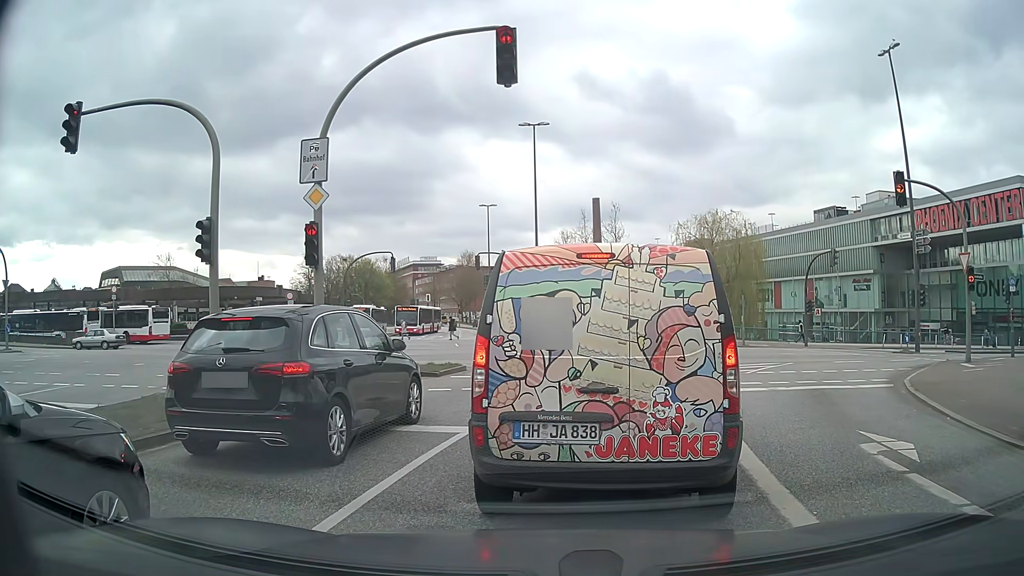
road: secondary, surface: asphalt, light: Day
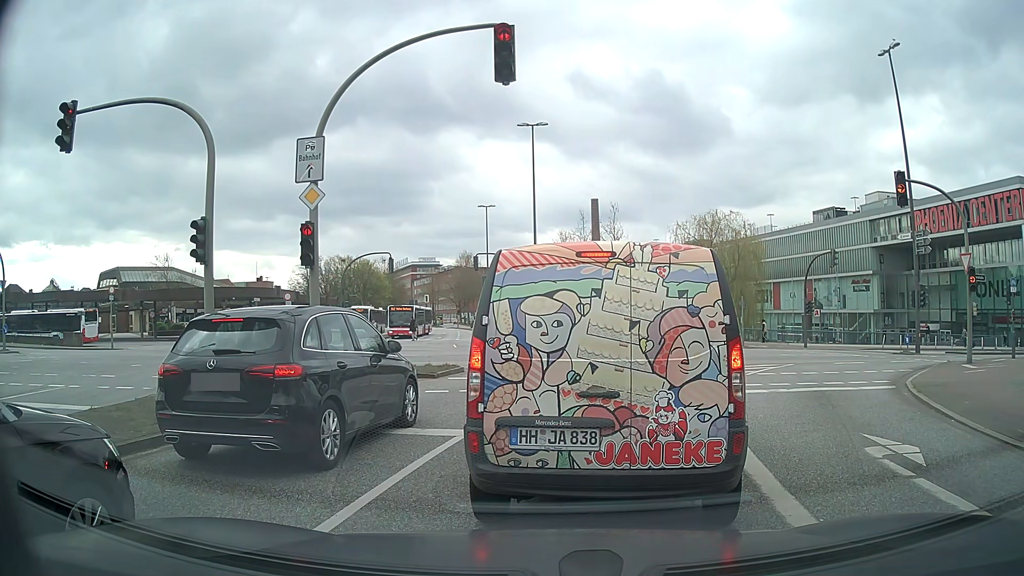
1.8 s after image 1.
(0.0, +0.2) m; 0°
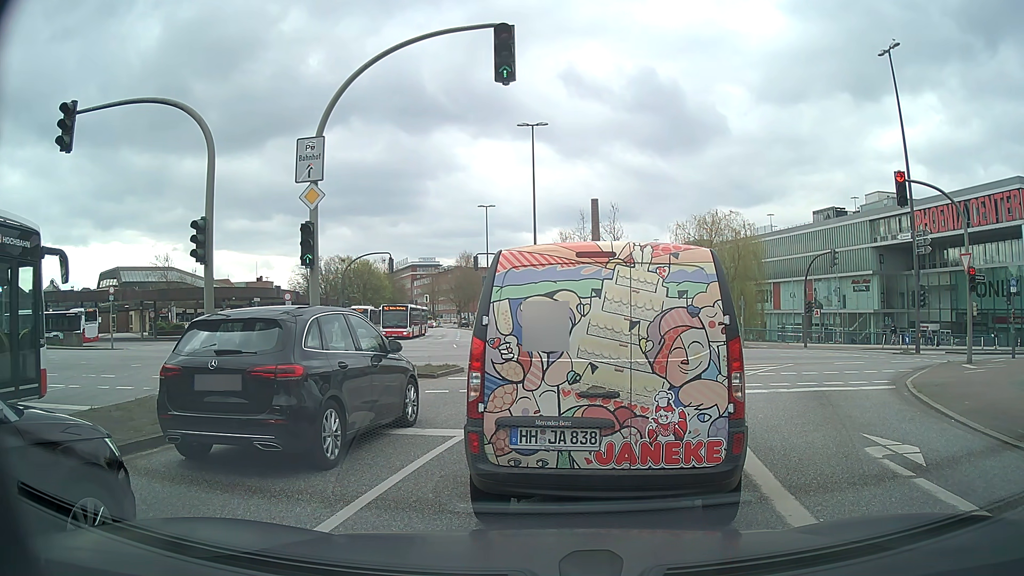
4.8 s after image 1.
(0.0, 0.0) m; 0°
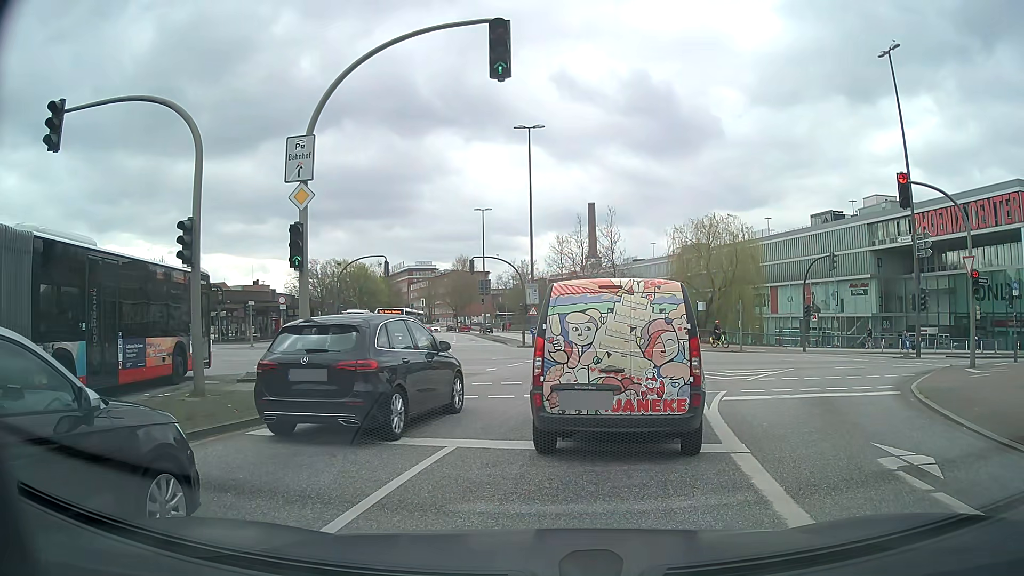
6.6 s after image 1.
(0.0, +0.5) m; 0°
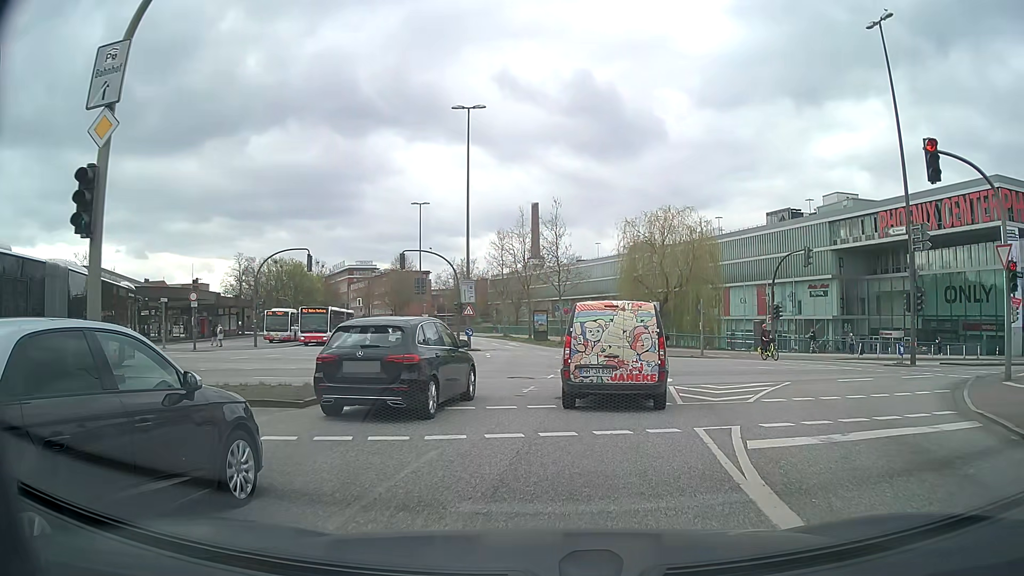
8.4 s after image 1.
(+0.2, +5.5) m; +4°
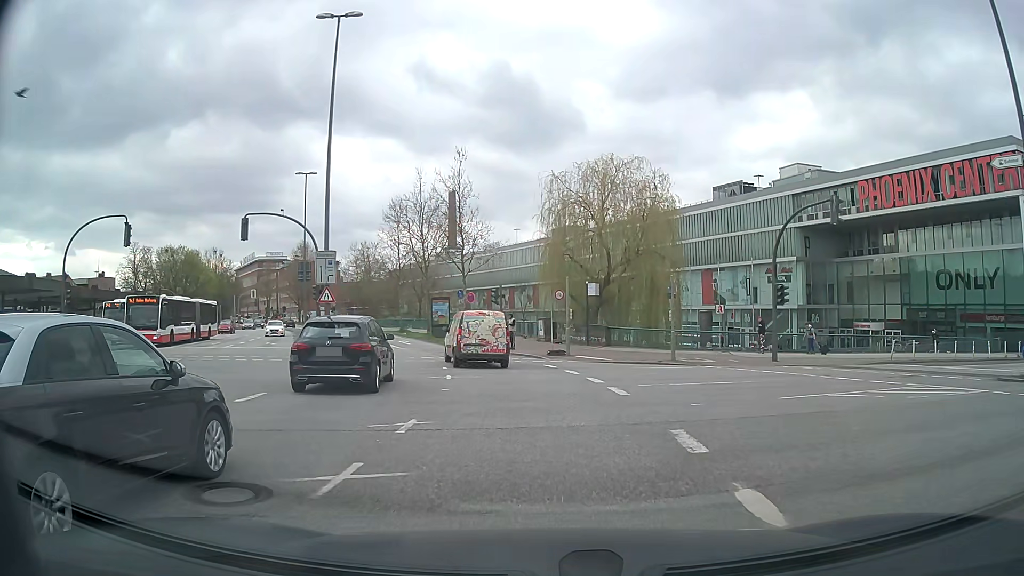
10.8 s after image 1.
(+1.3, +14.4) m; +8°
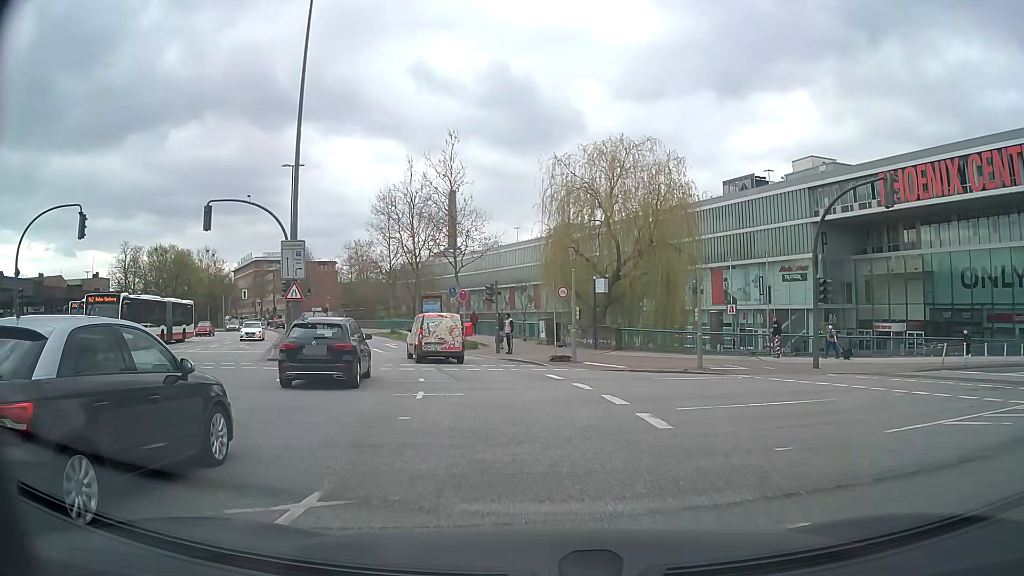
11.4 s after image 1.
(0.0, +4.4) m; 0°
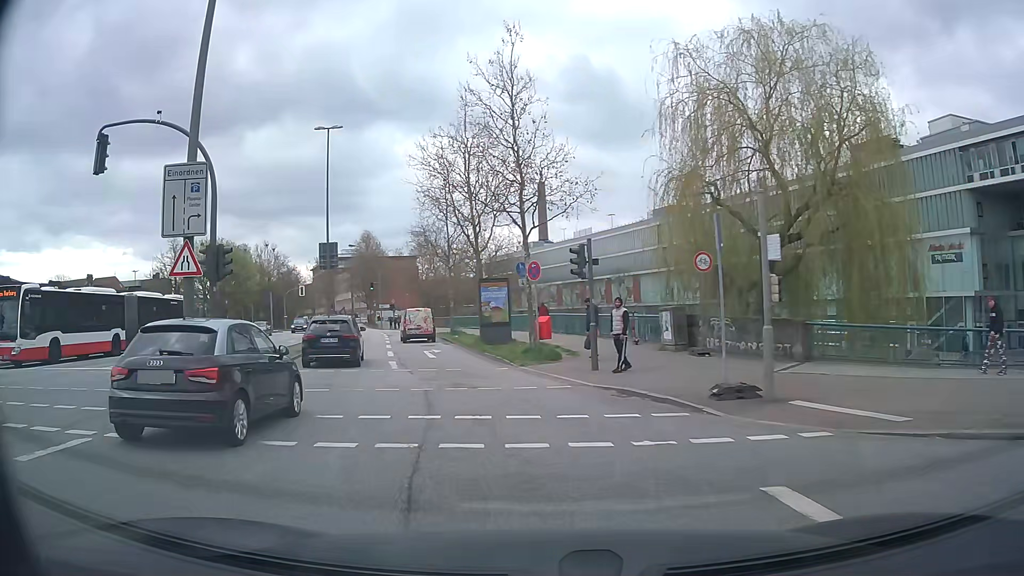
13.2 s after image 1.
(-0.7, +14.1) m; -8°
